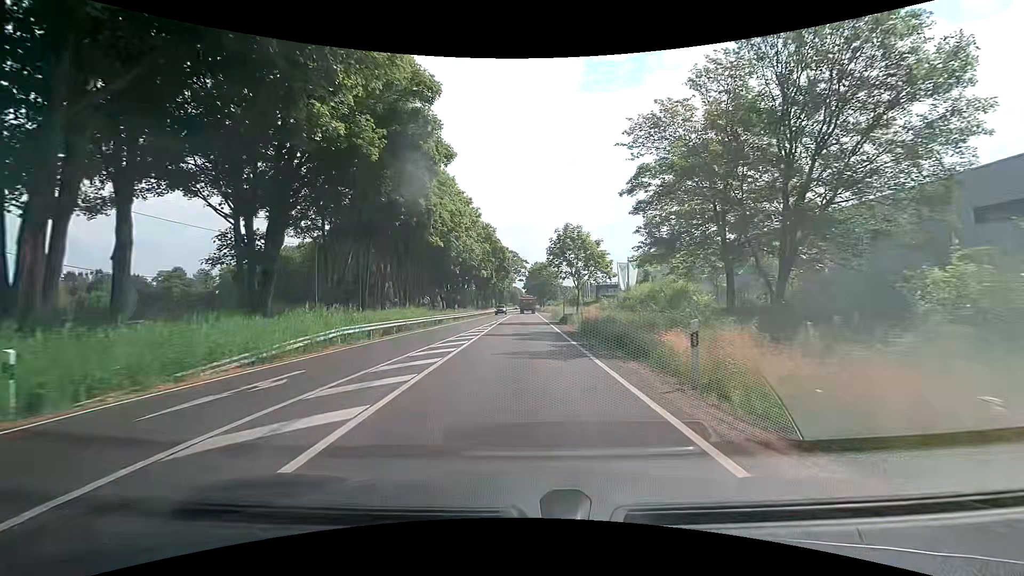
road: primary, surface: asphalt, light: Day
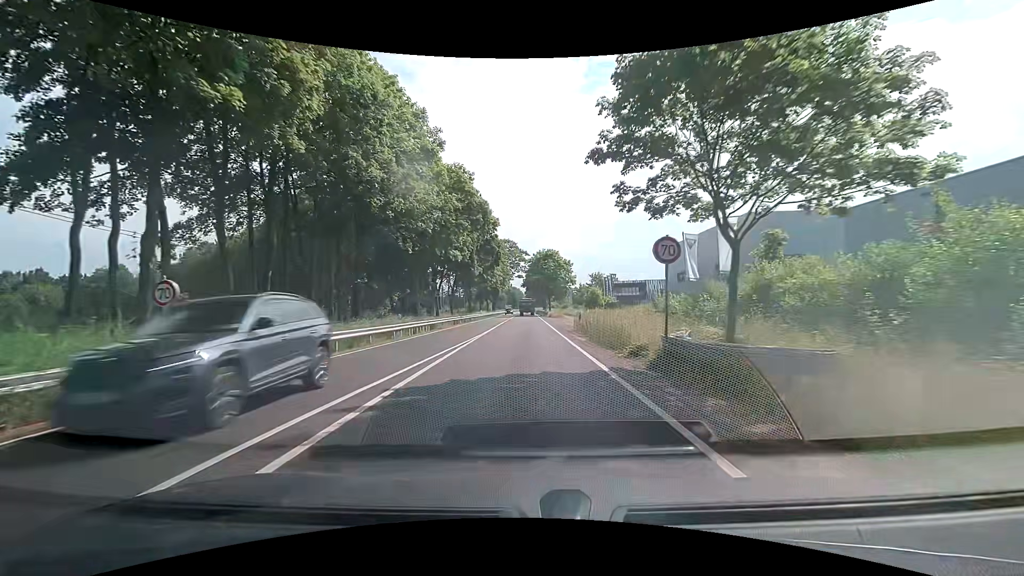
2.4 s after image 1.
(+0.2, +30.1) m; 0°
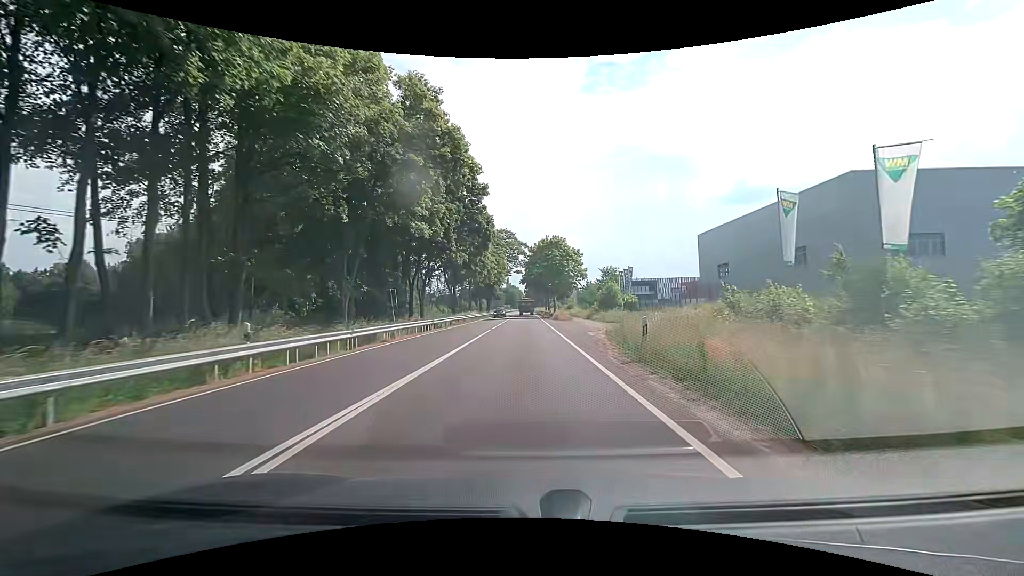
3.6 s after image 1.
(+0.1, +15.8) m; 0°
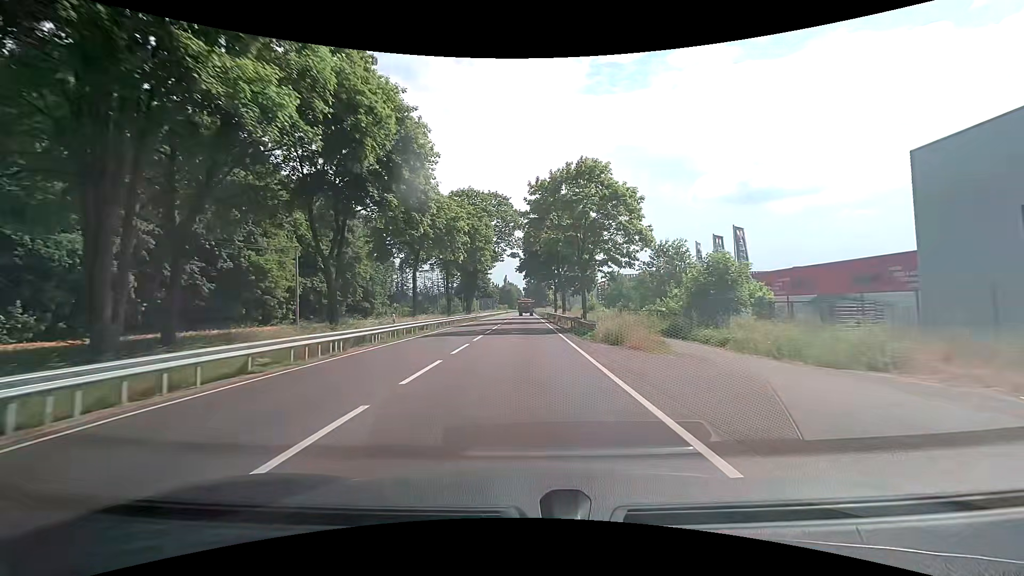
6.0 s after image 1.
(0.0, +35.9) m; 0°
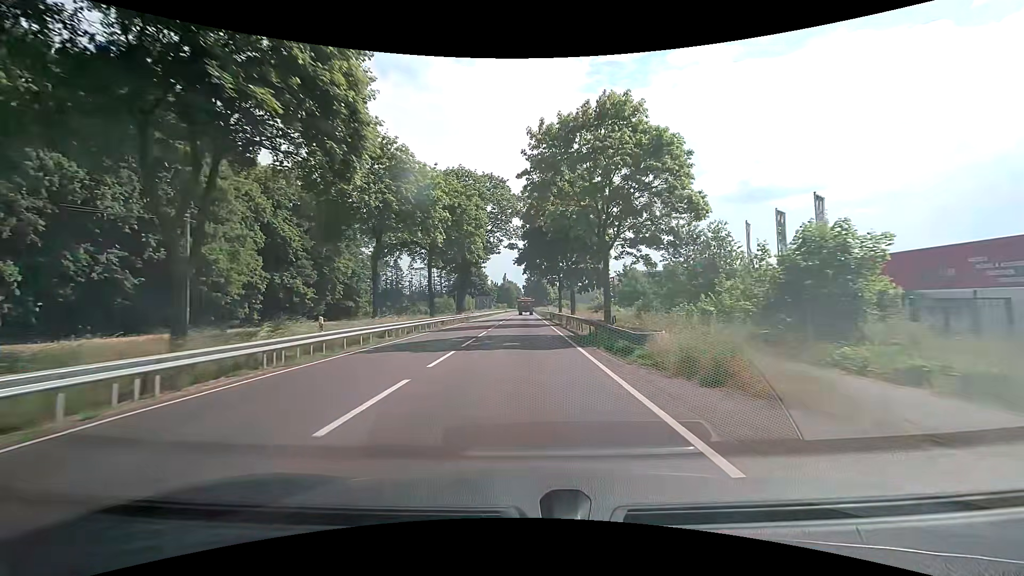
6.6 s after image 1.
(0.0, +9.7) m; +1°
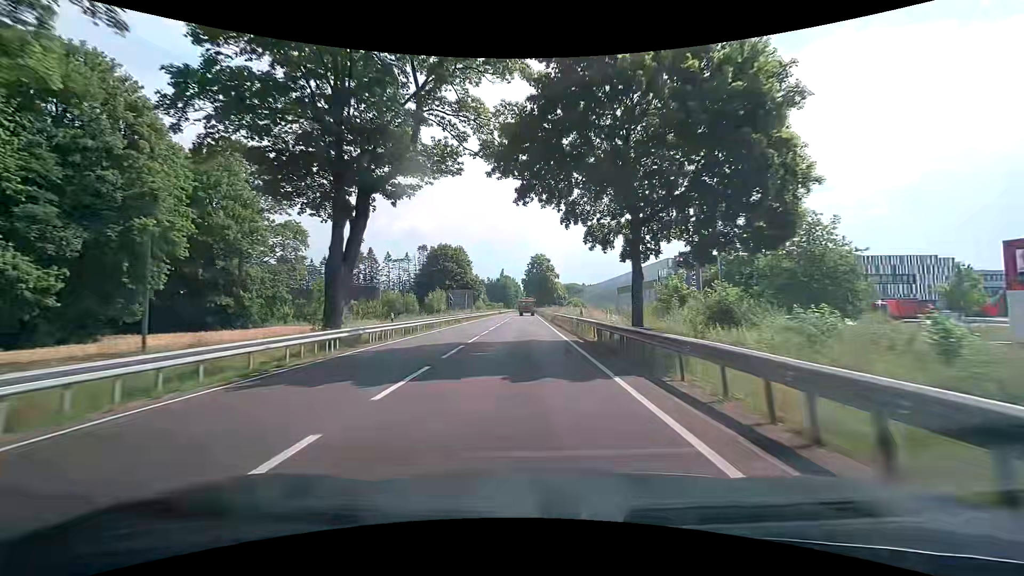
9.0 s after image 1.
(-0.4, +40.2) m; -2°
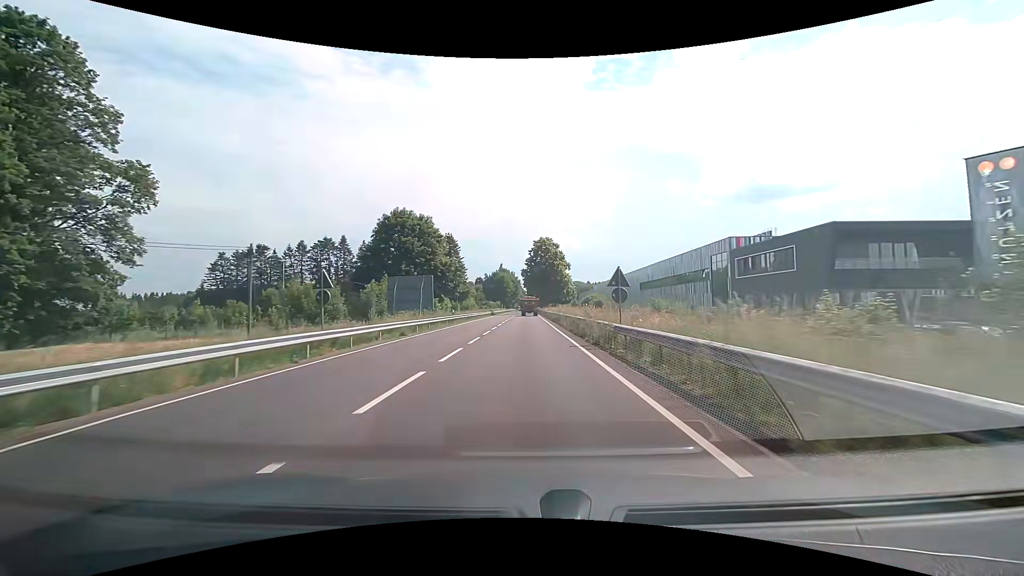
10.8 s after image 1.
(+0.8, +31.1) m; +1°
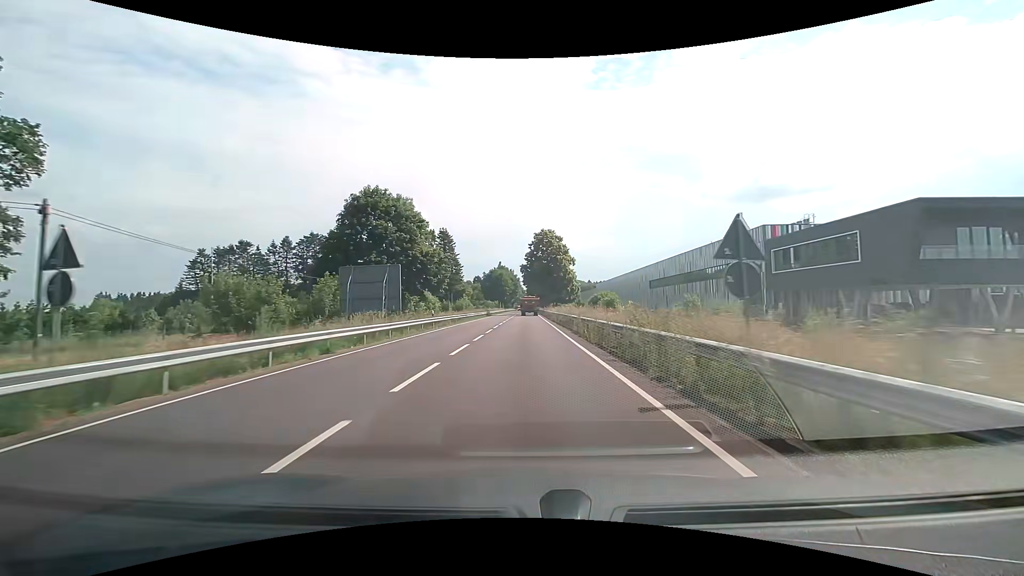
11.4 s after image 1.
(0.0, +10.5) m; 0°
(0, +10) (0, +20) (0, +30) (0, +40) (0, +50) (0, +60) (0, +70) (+1, +80) (+1, +90) (+1, +100) m
